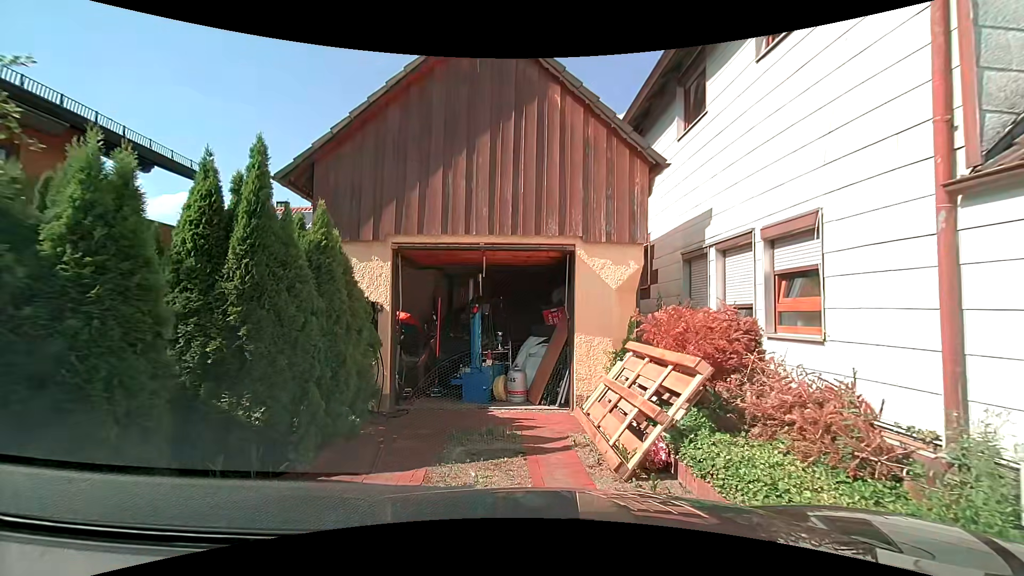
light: Day
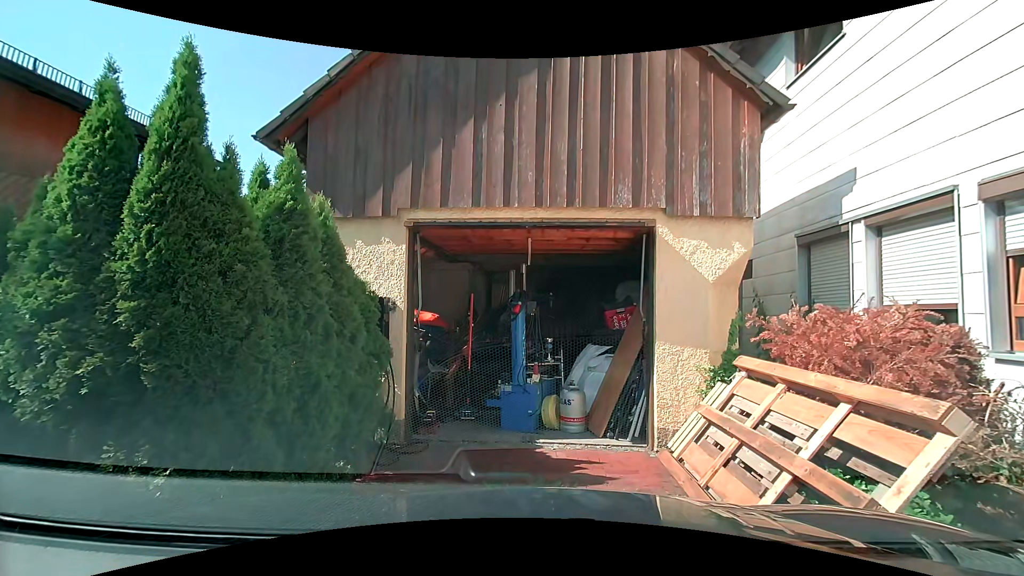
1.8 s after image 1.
(-0.1, +1.7) m; -6°
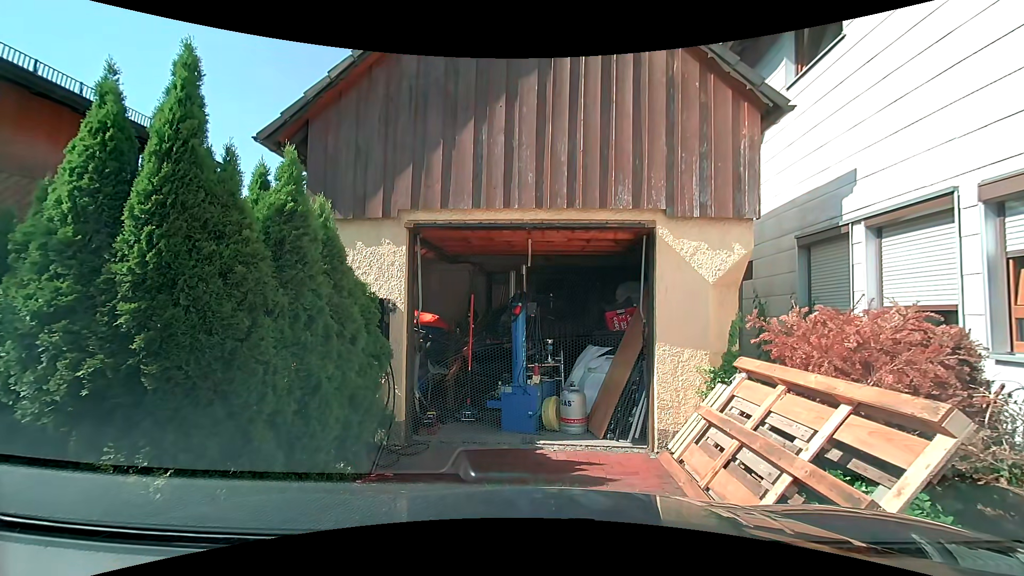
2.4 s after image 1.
(0.0, +0.1) m; 0°
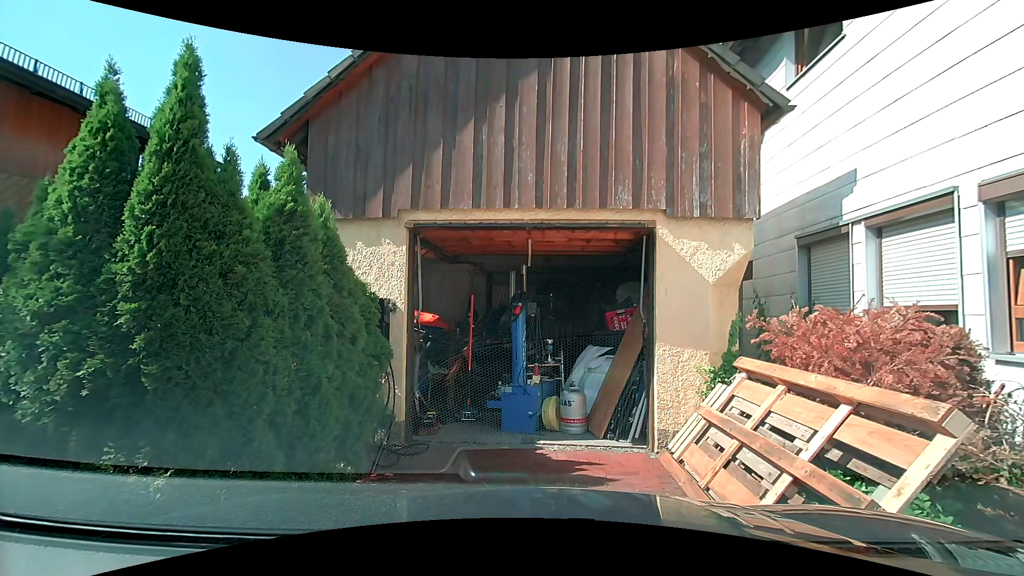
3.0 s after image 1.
(0.0, 0.0) m; 0°
